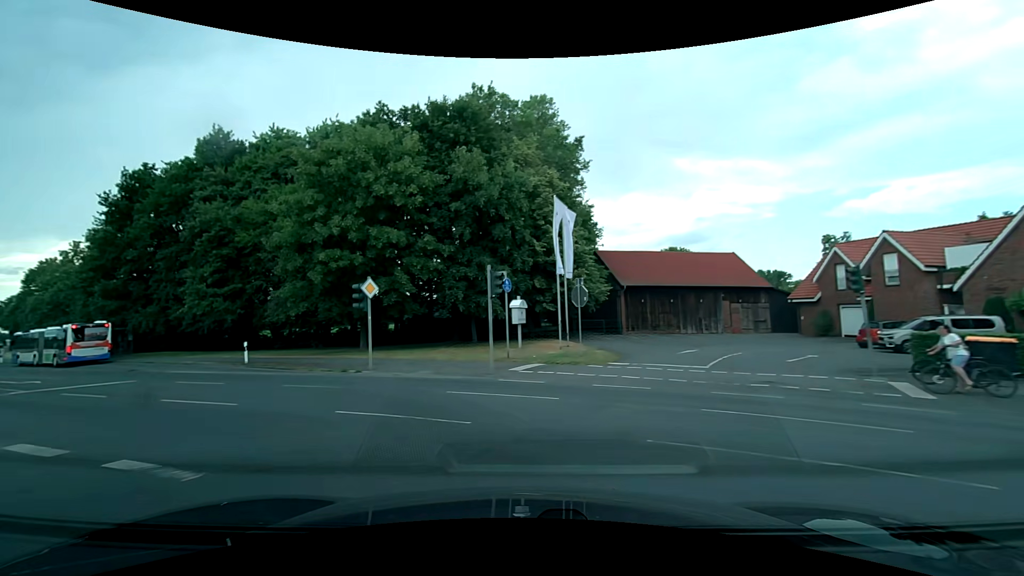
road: secondary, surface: asphalt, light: Day
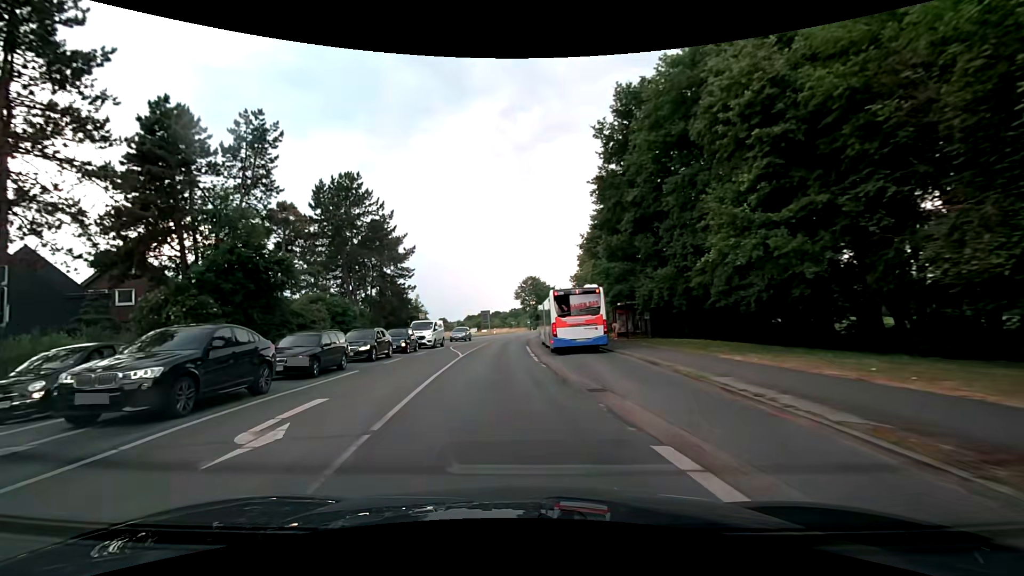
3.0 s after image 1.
(-13.2, +21.4) m; -56°
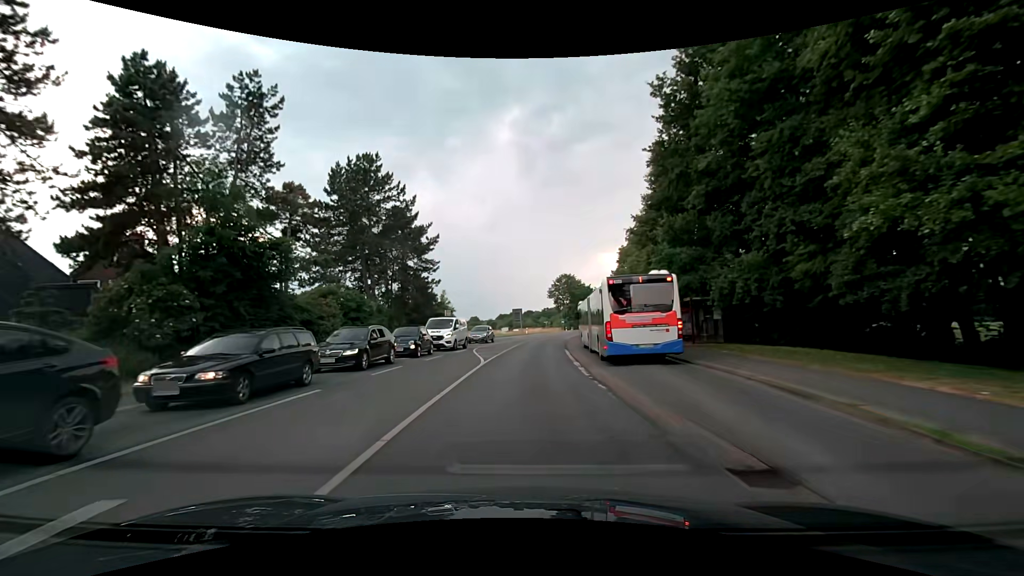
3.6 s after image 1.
(-0.2, +6.1) m; -4°
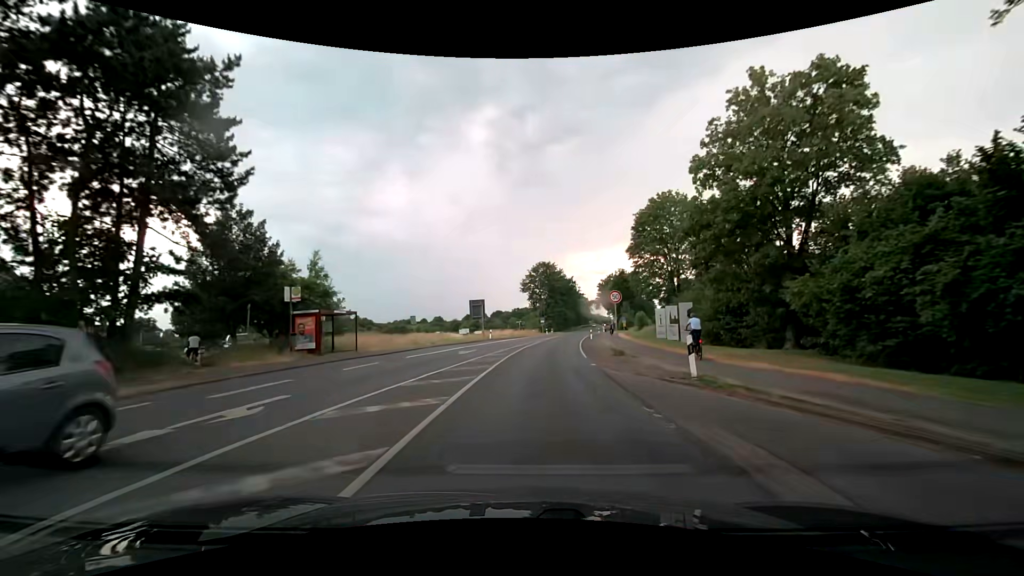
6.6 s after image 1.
(+1.0, +34.8) m; +4°
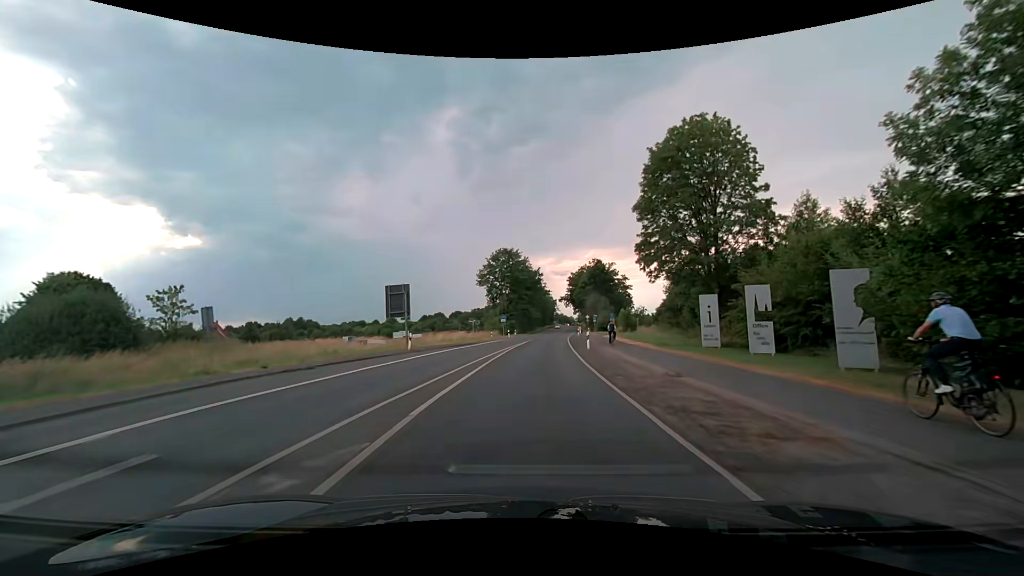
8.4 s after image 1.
(+0.9, +23.6) m; +5°
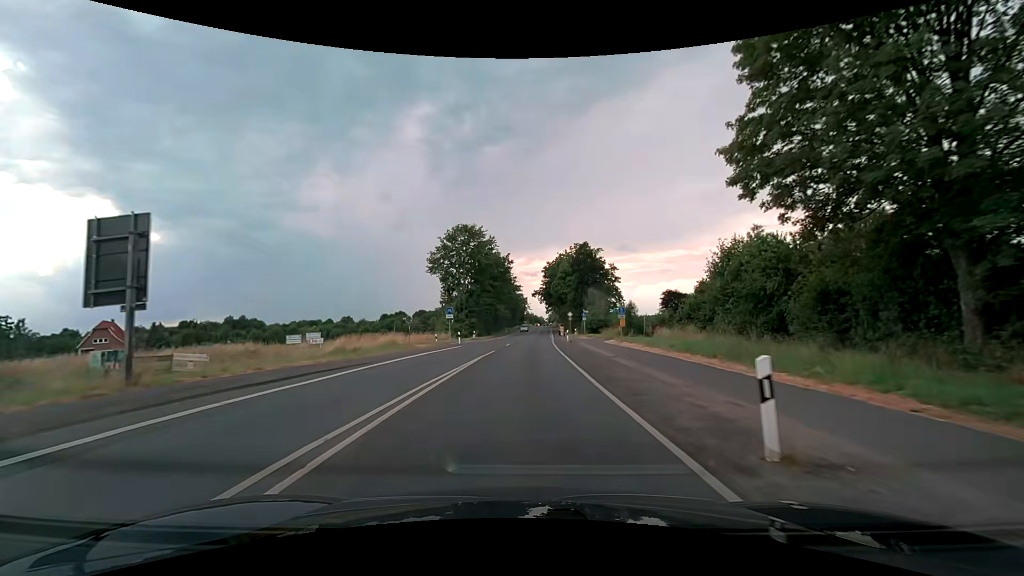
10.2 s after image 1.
(+0.6, +24.6) m; +3°
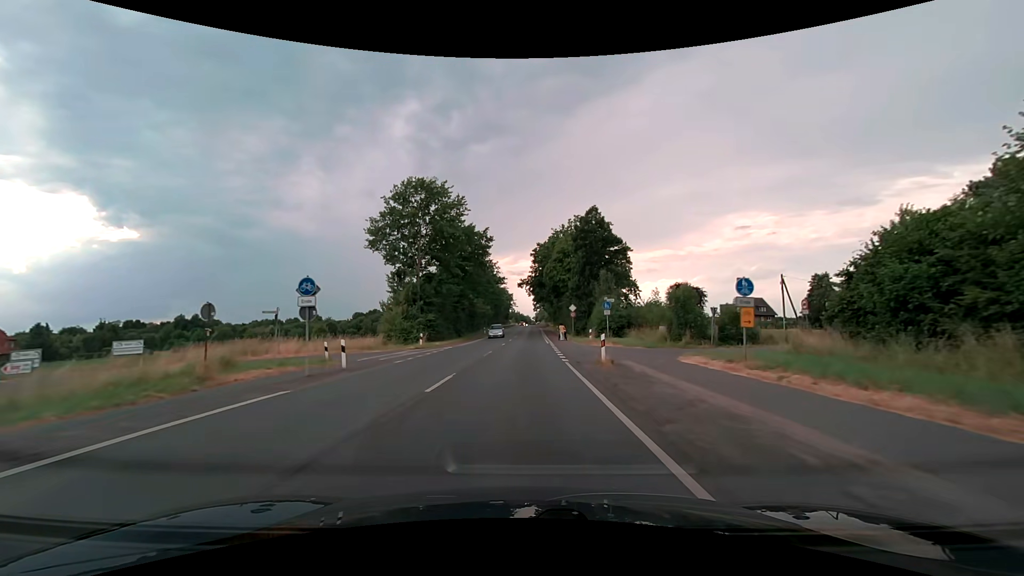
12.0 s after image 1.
(+0.3, +25.4) m; +2°
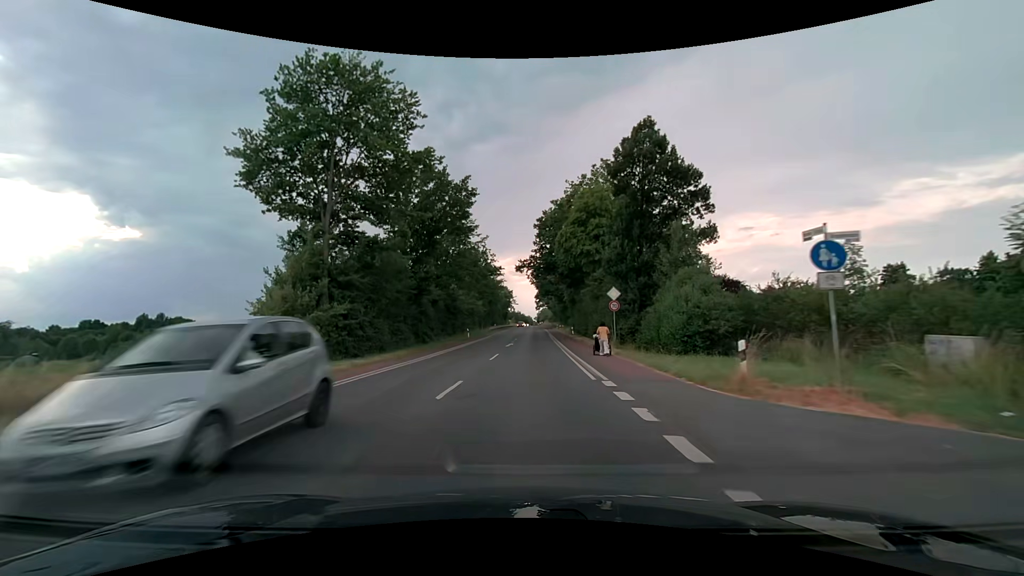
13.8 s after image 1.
(-0.1, +26.0) m; 0°
(0, +10) (0, +20) (0, +30) (0, +40) (0, +50) (+1, +60) (+1, +70) (+1, +80) (+1, +90) (+1, +100) m
